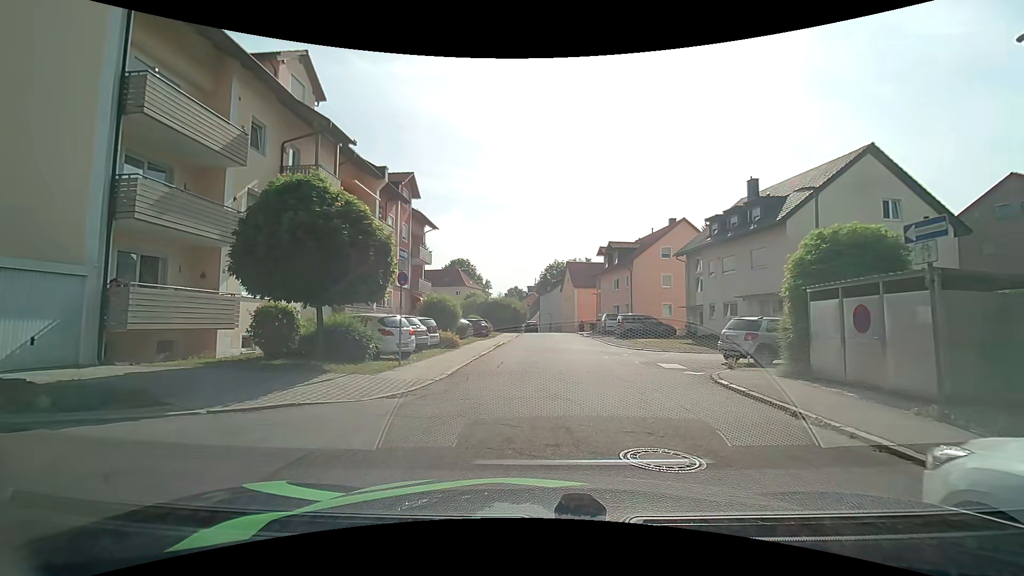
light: Day
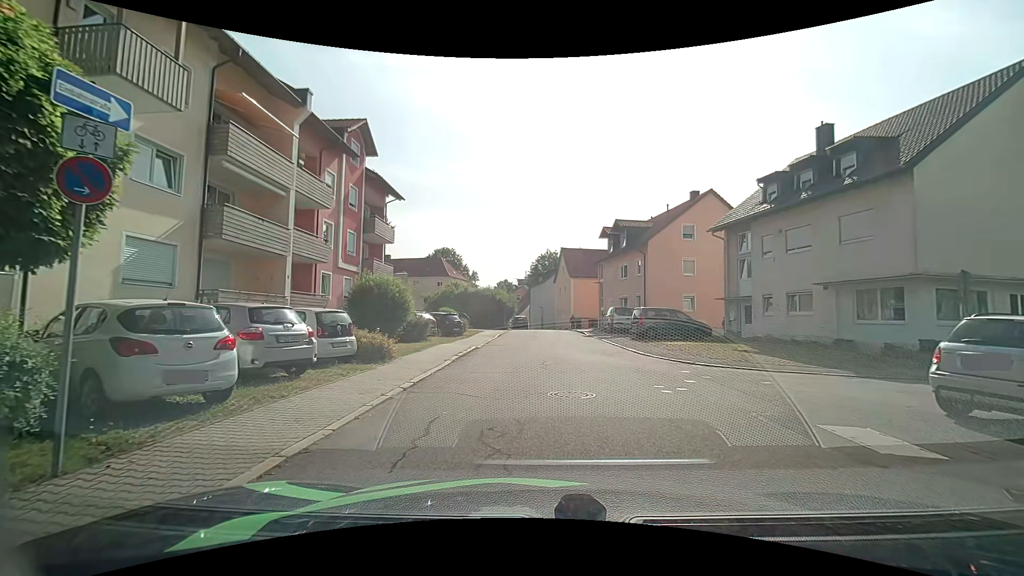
(+0.1, +9.7) m; +3°
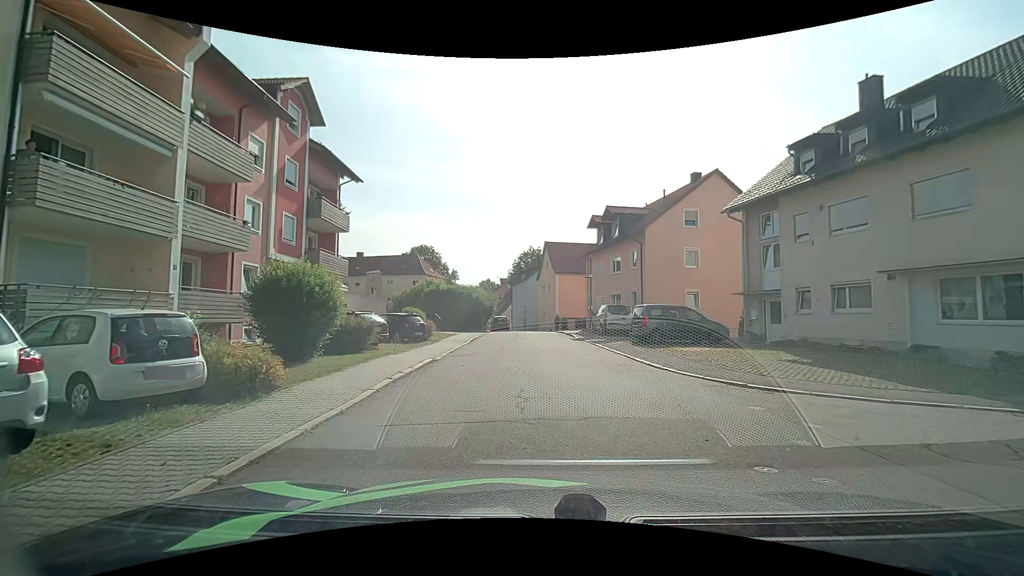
(0.0, +5.3) m; 0°
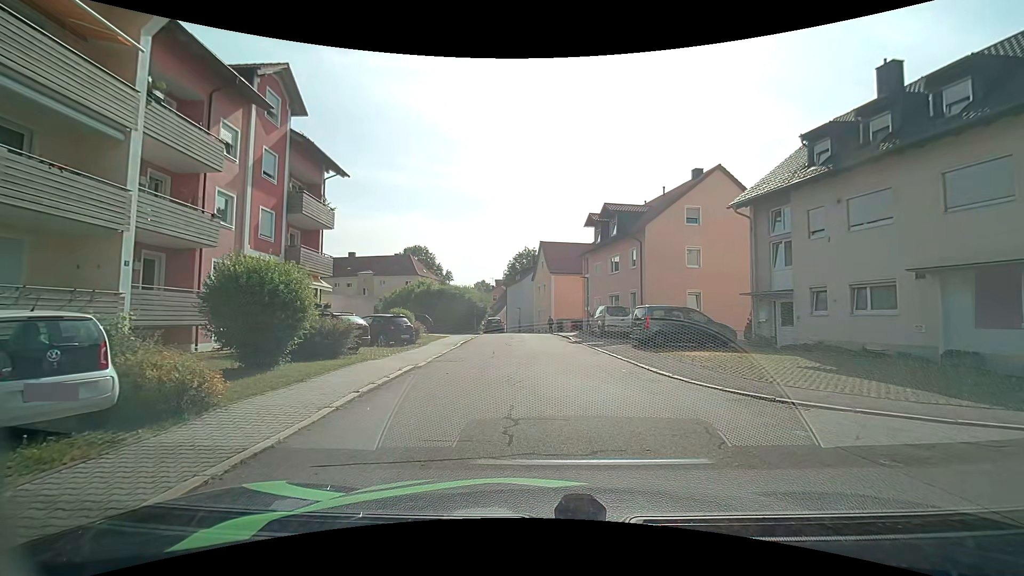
(0.0, +1.6) m; 0°
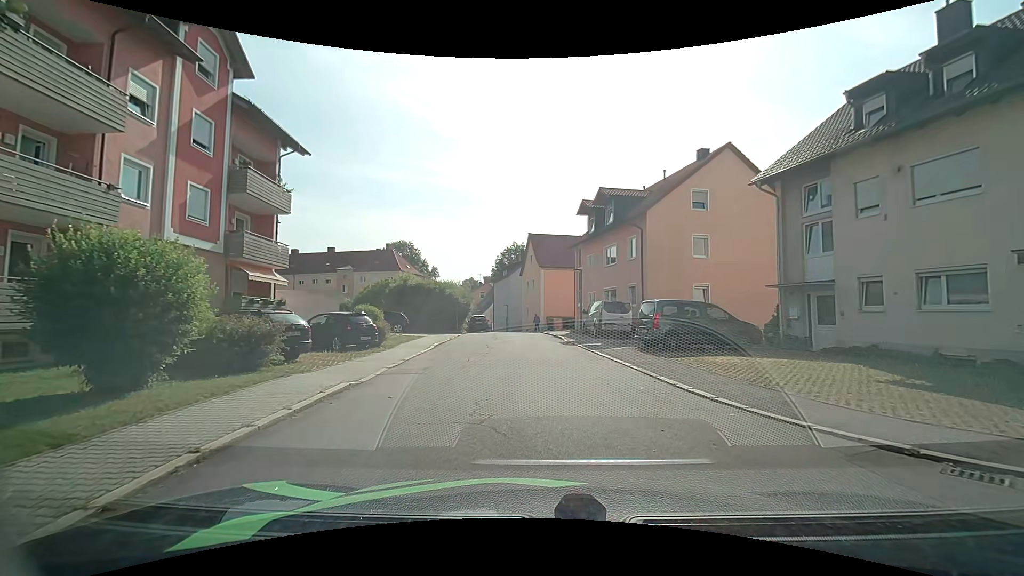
(+0.1, +3.9) m; +3°
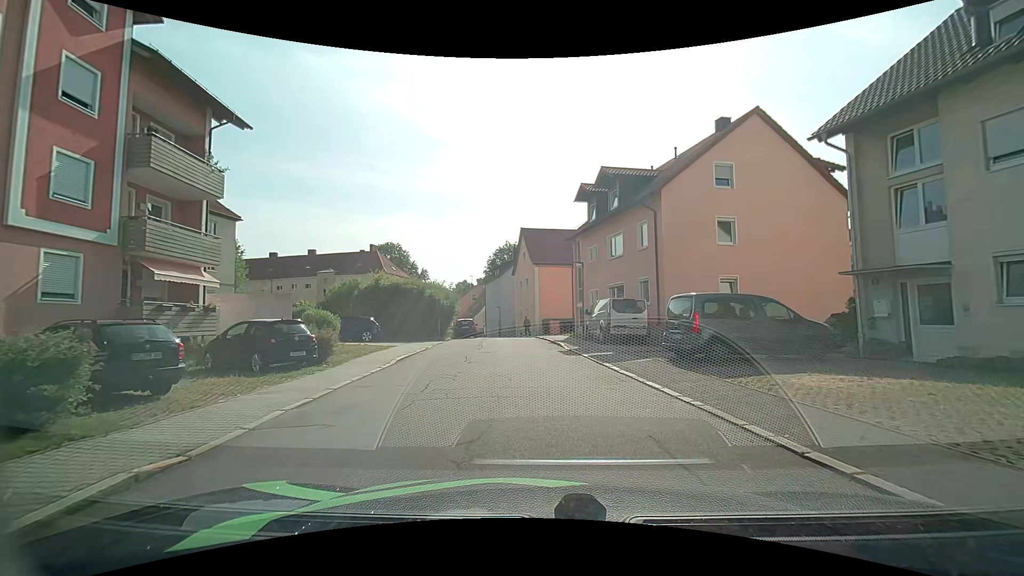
(0.0, +5.0) m; -1°
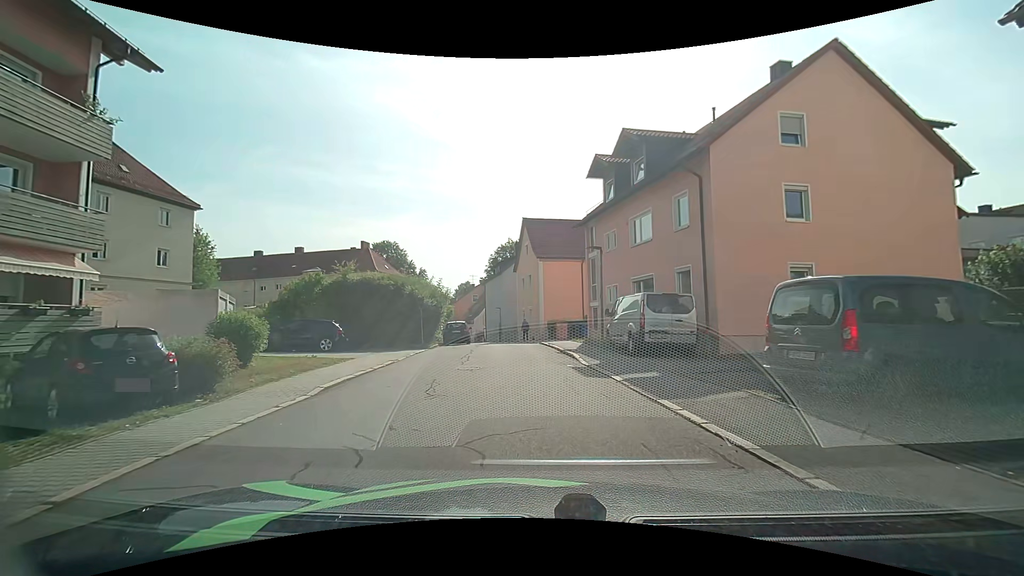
(+0.1, +6.0) m; 0°
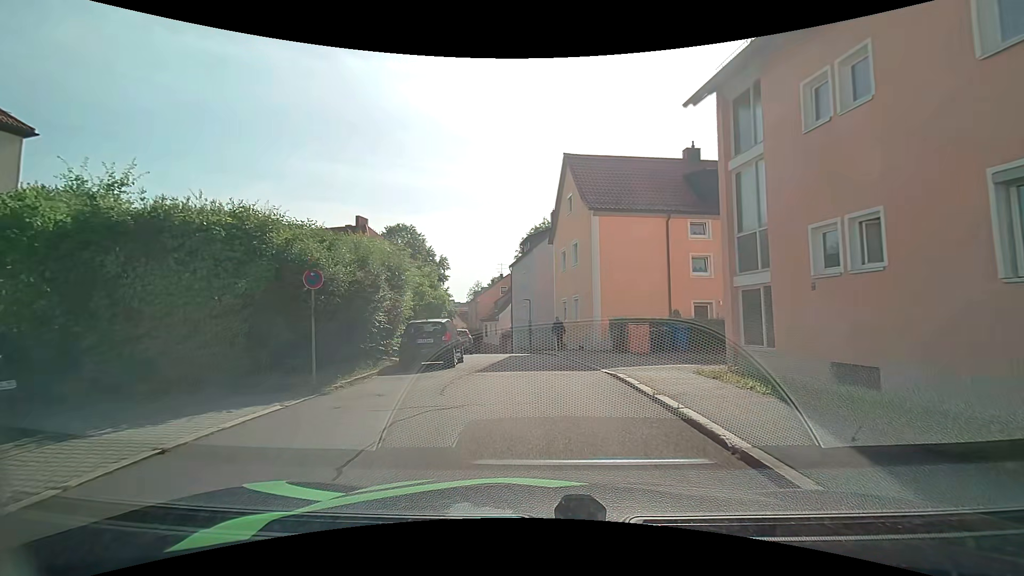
(-0.6, +16.4) m; -4°
